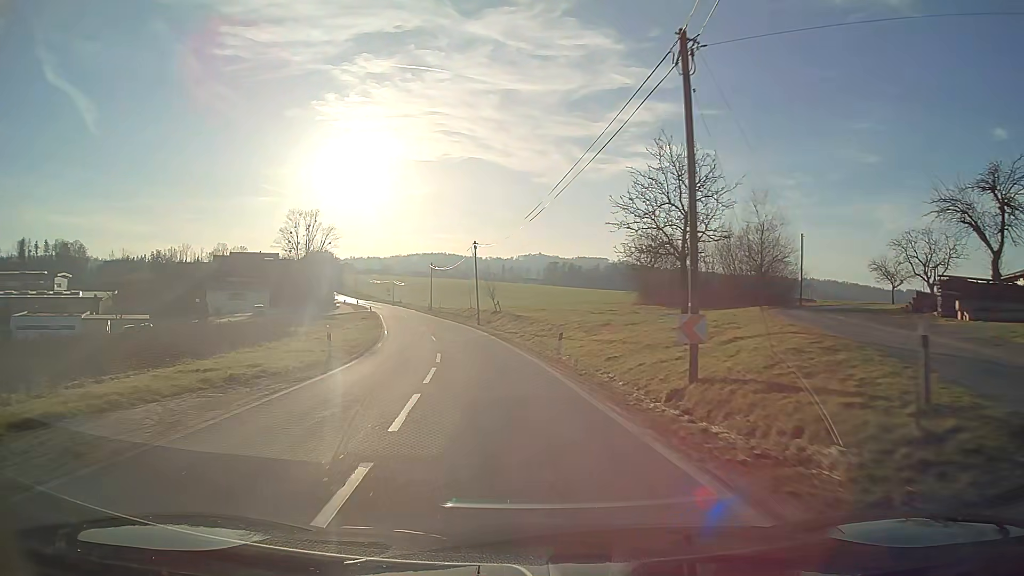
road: tertiary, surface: asphalt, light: Day
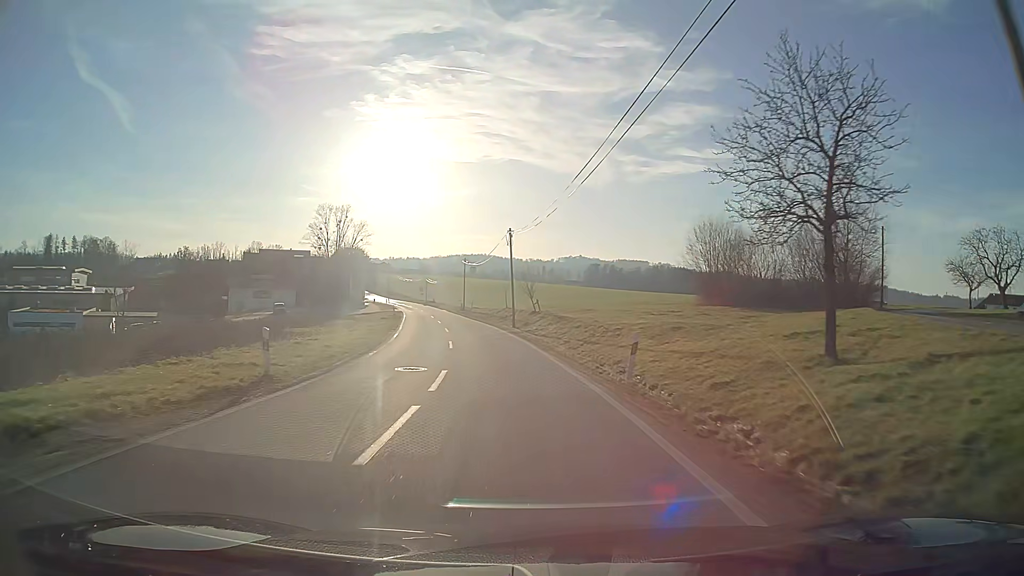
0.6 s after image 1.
(-0.2, +8.3) m; -3°
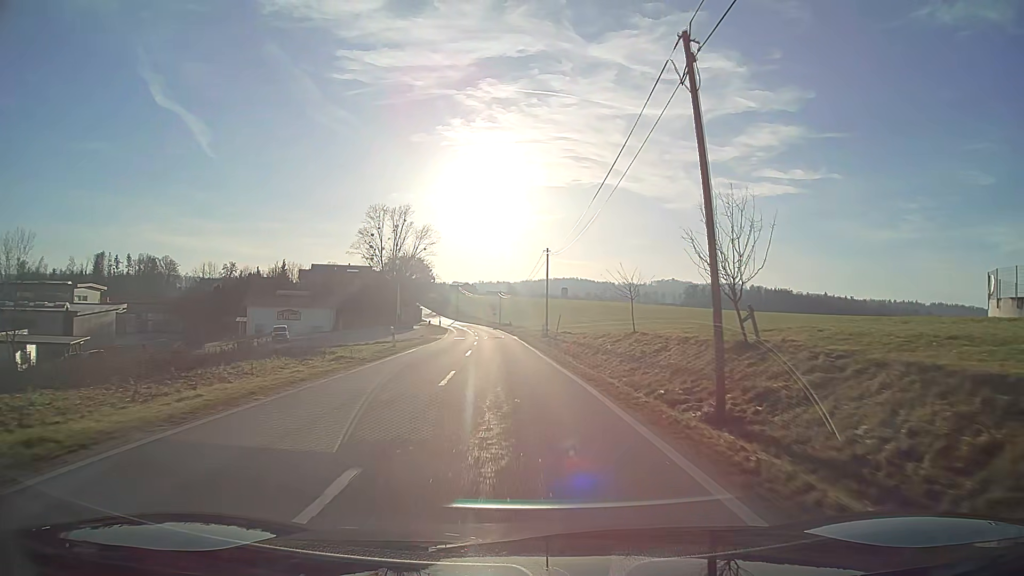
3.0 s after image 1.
(-2.5, +34.4) m; -8°
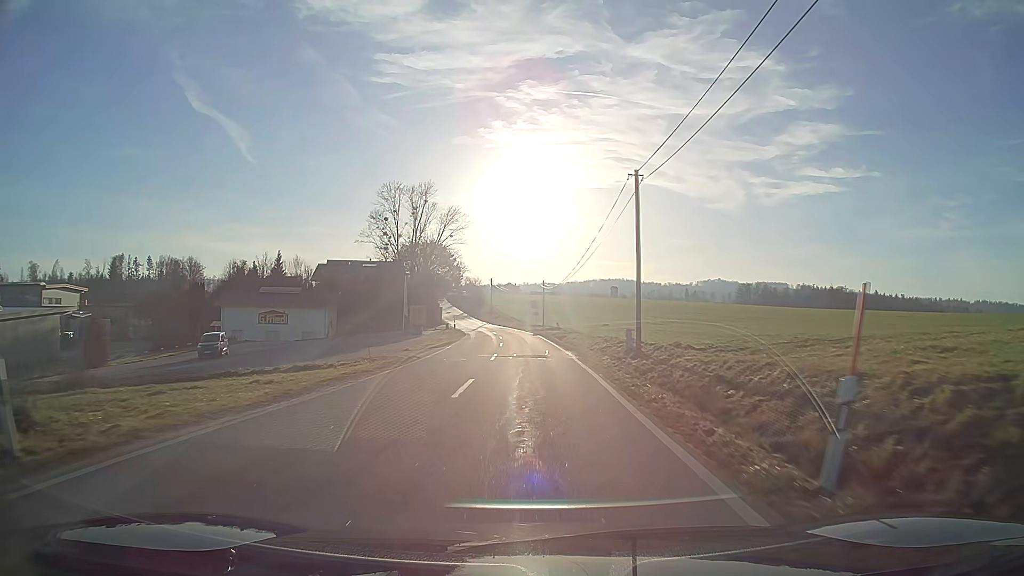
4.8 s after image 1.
(-0.9, +26.4) m; -3°
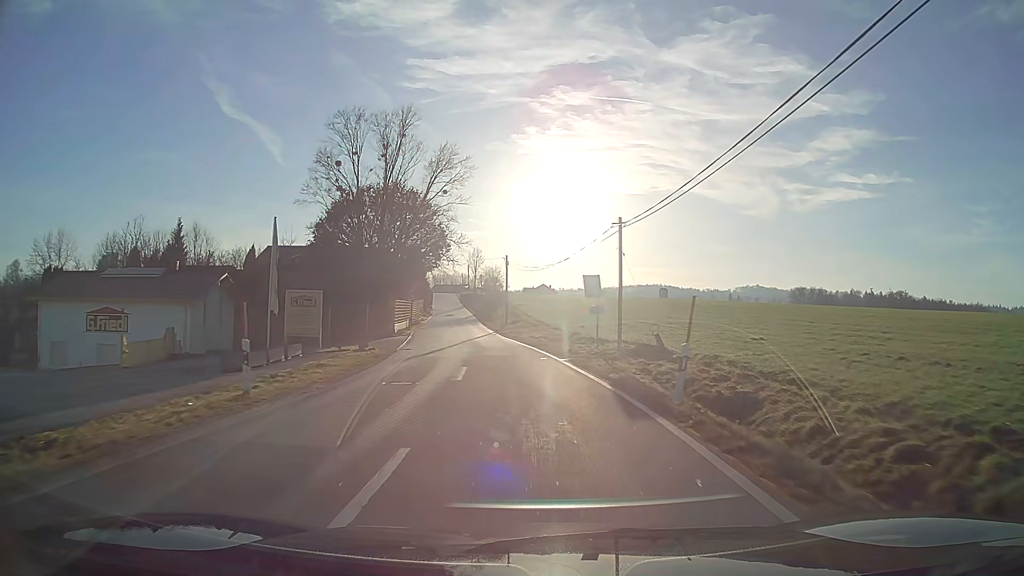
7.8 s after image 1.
(-0.9, +44.9) m; -3°
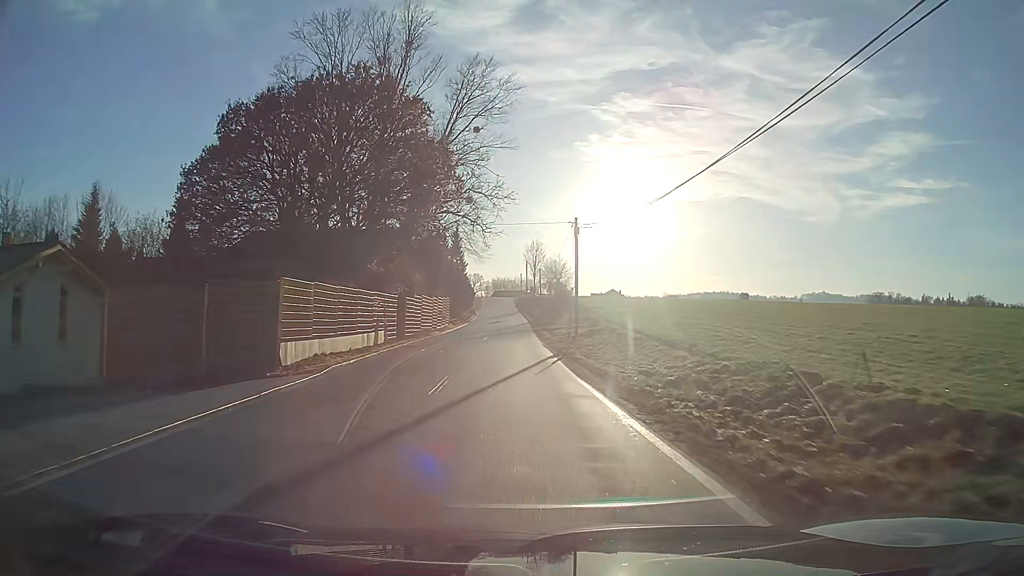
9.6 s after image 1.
(-1.3, +27.2) m; -6°
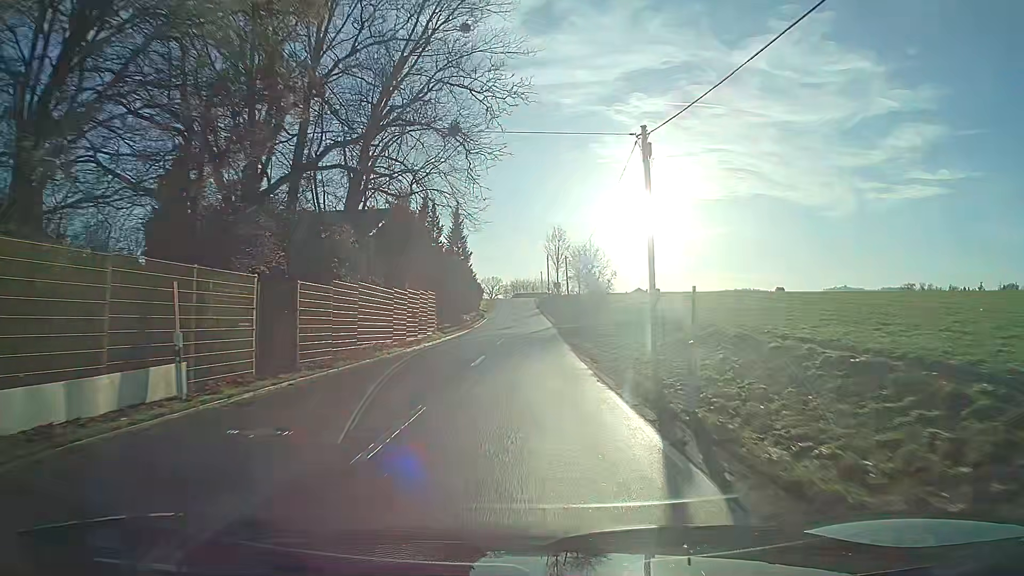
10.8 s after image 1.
(-0.3, +18.1) m; -1°
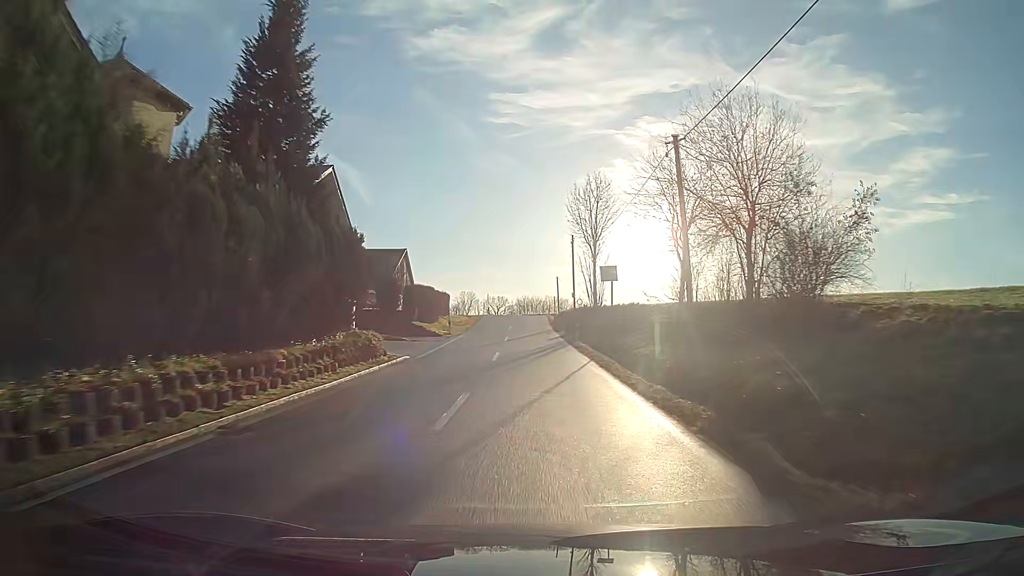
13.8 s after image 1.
(-0.3, +45.9) m; -1°
